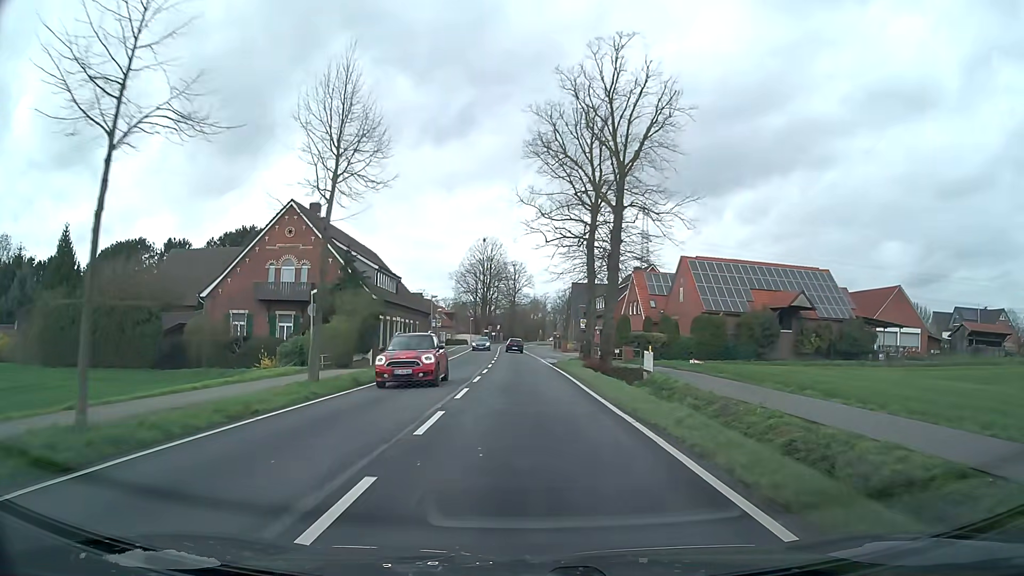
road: secondary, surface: asphalt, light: Day
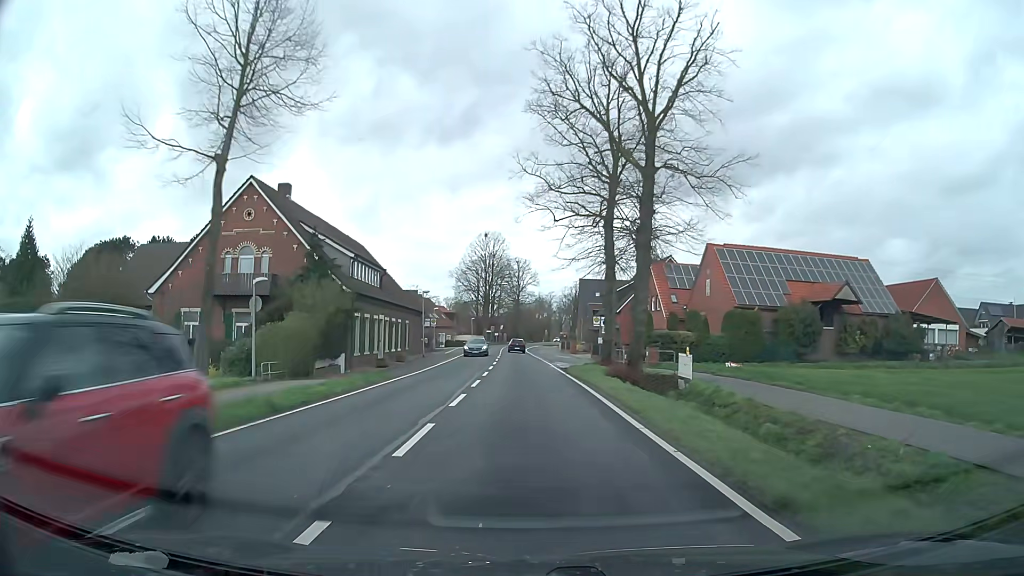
(0.0, +7.6) m; 0°
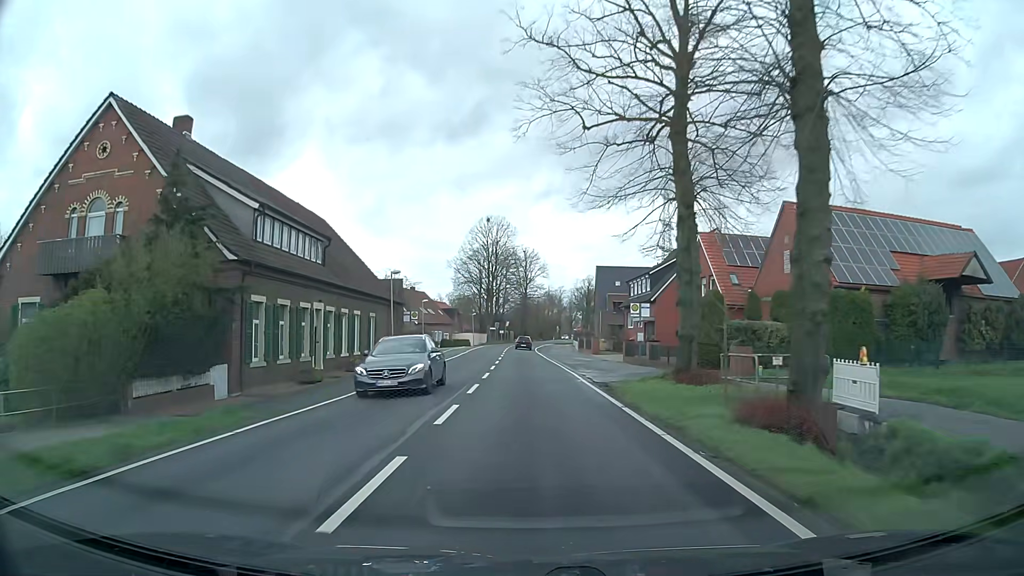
(-0.1, +15.2) m; -1°
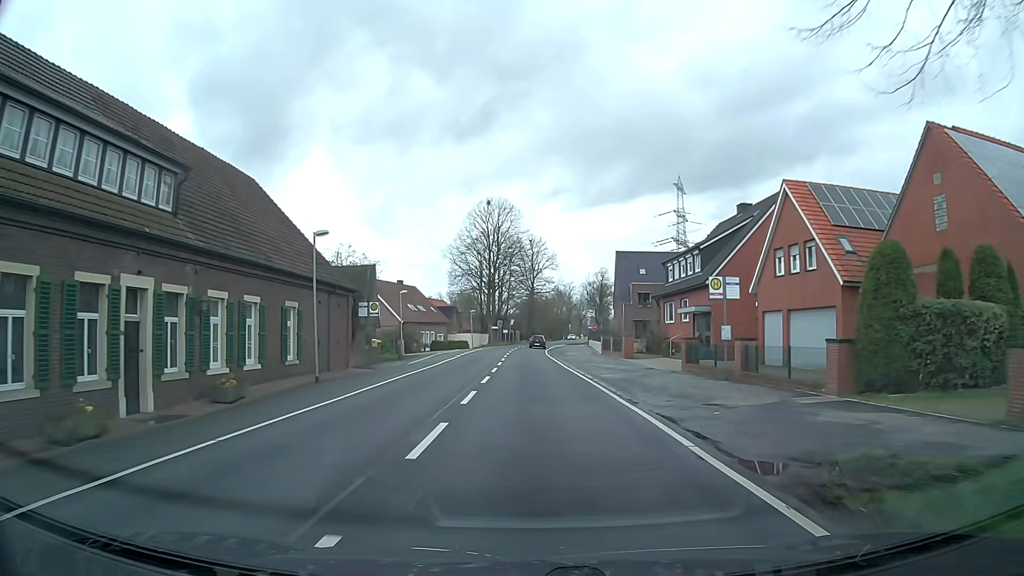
(-0.1, +15.2) m; 0°
